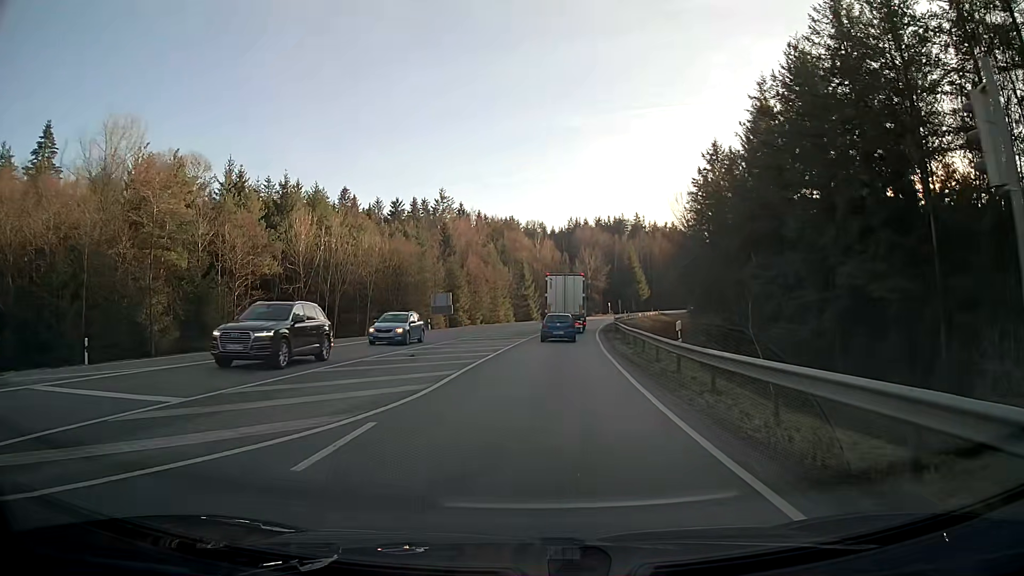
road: secondary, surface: asphalt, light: Day
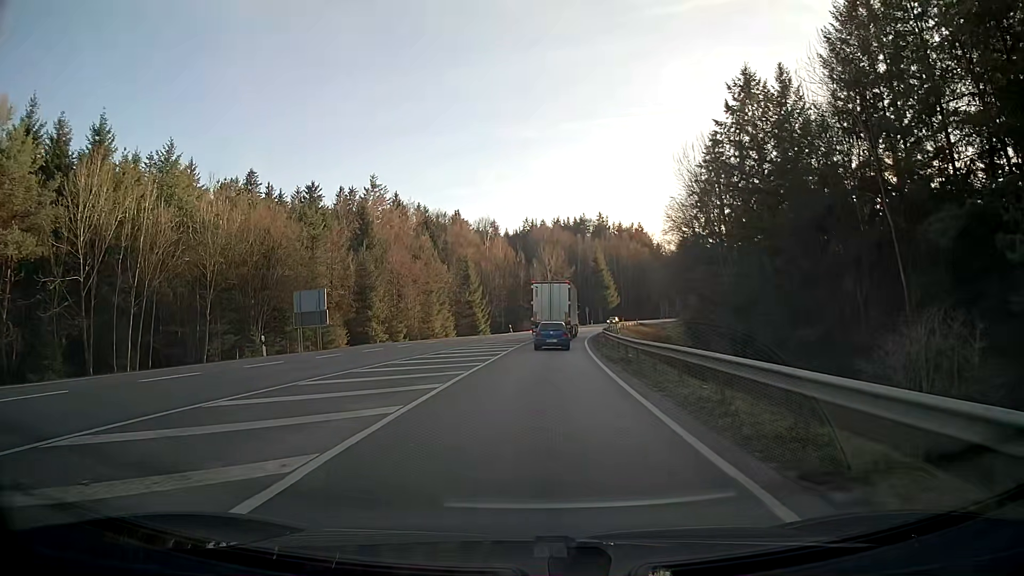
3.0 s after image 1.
(+1.1, +29.9) m; +4°
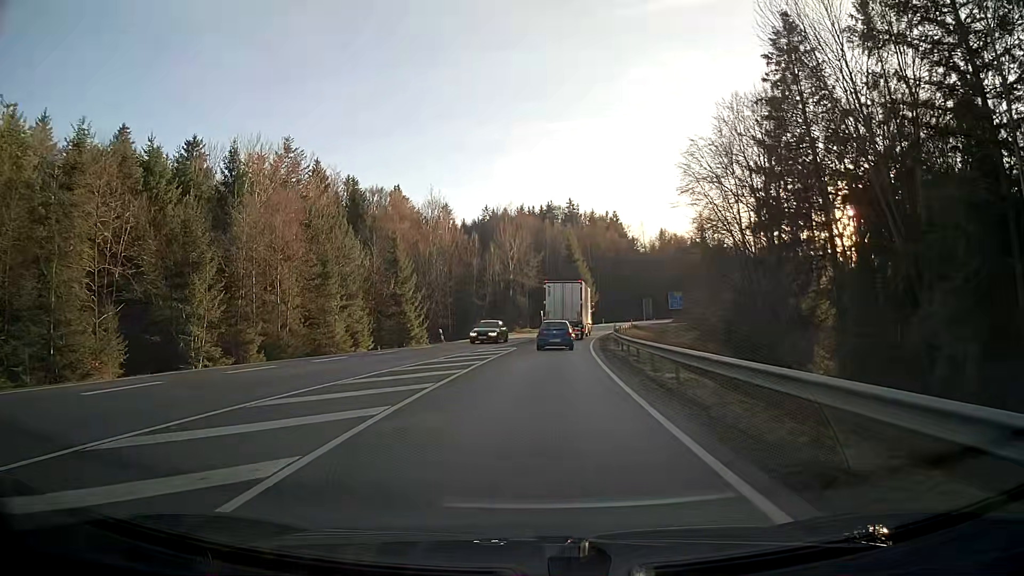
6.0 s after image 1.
(+0.9, +33.2) m; +3°
(0, +10) (0, +20) (+1, +30) (+1, +40) (+2, +50) (+4, +60) (+5, +70) (+7, +80) (+9, +89) (+12, +99) m
